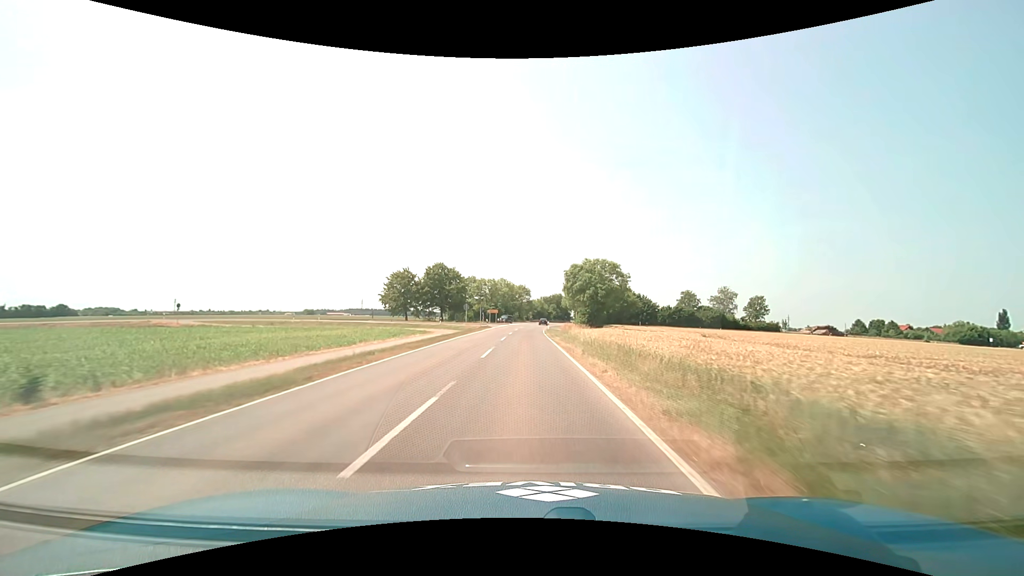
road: tertiary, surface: asphalt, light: Day
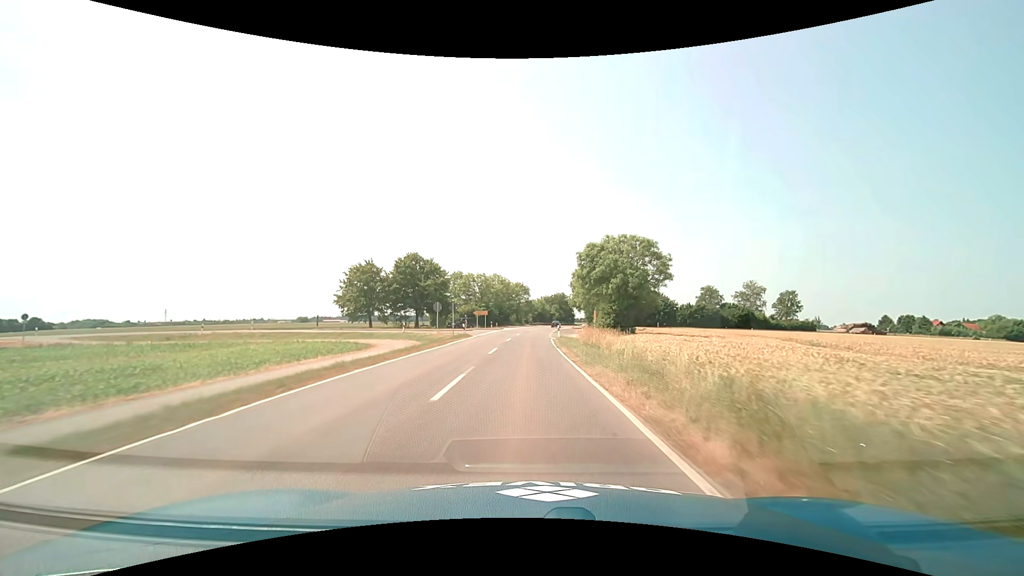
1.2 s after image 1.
(0.0, +21.1) m; 0°
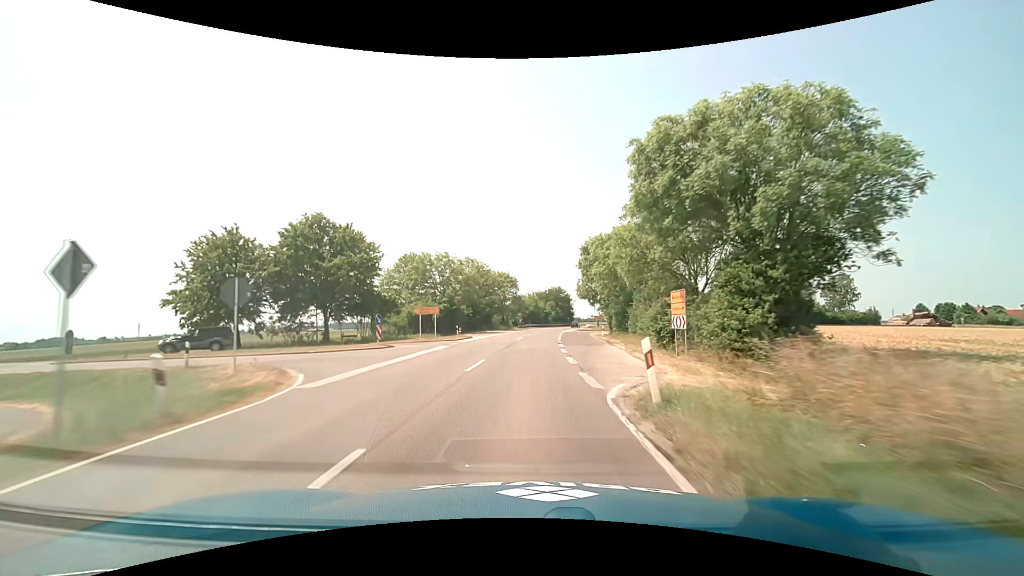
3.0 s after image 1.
(+0.3, +31.4) m; +1°
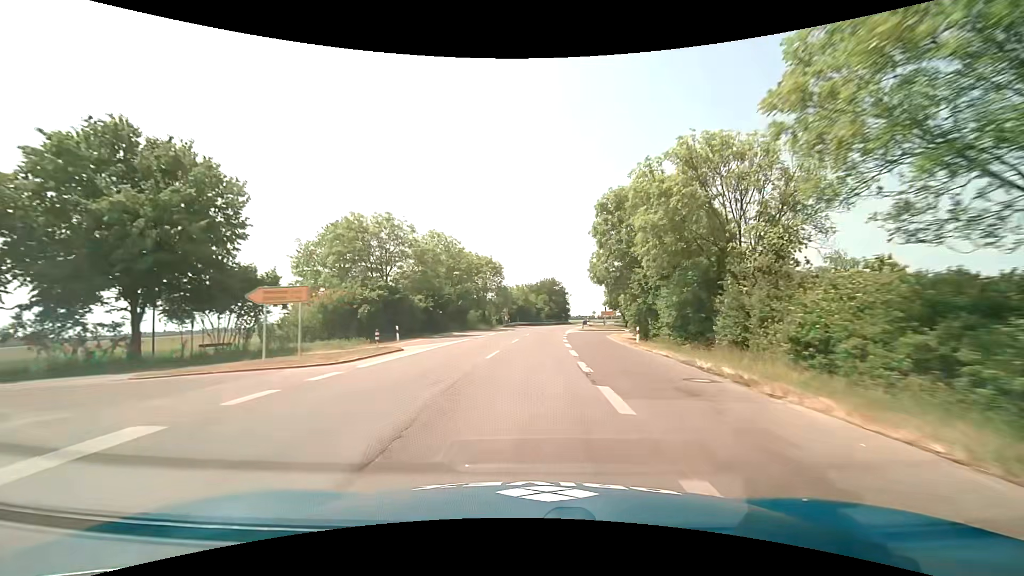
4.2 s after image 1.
(+0.2, +20.8) m; +1°
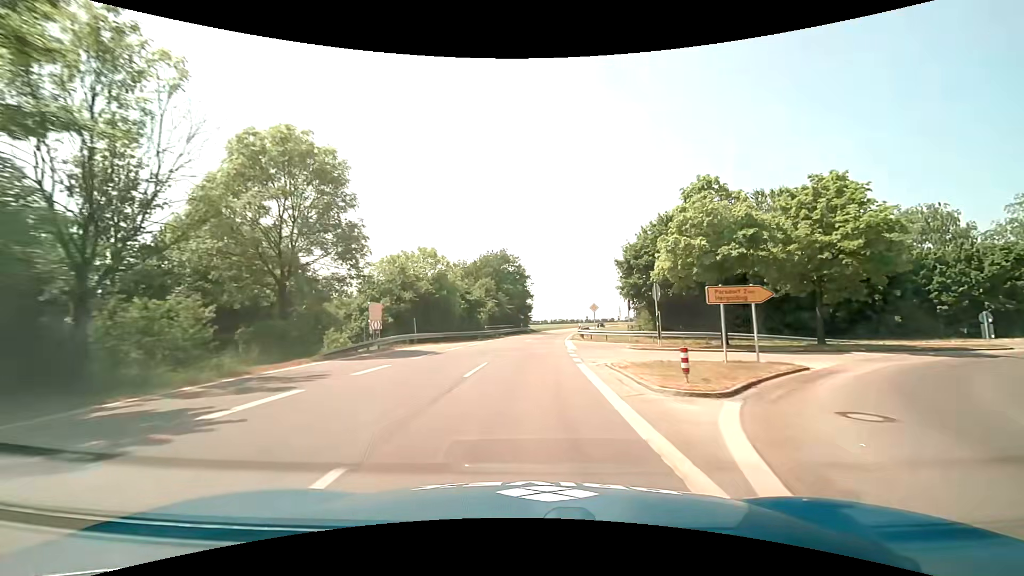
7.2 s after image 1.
(+2.3, +52.4) m; +6°
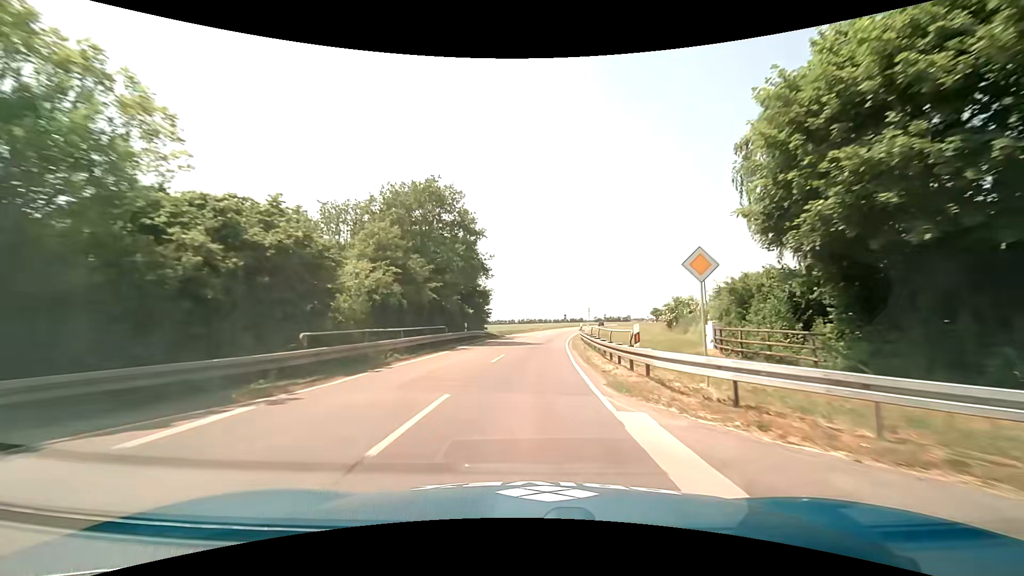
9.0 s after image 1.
(+0.9, +31.7) m; +3°
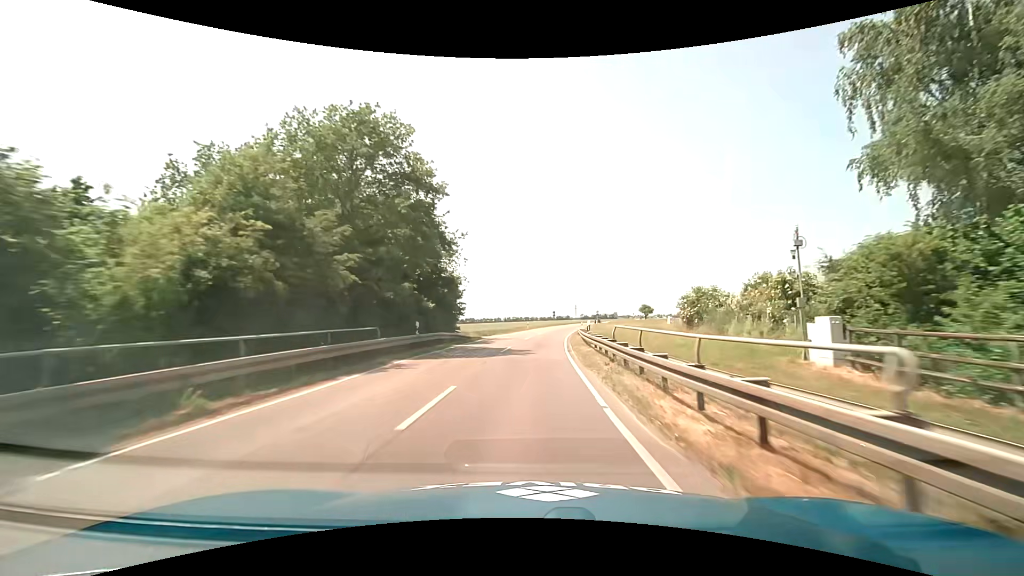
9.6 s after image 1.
(+0.2, +10.7) m; +2°
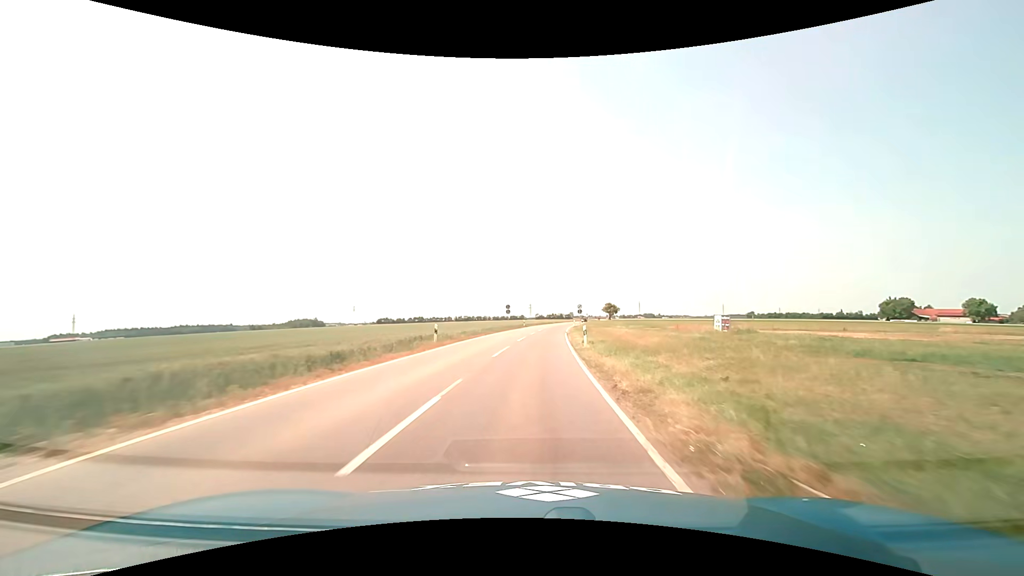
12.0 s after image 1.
(+1.8, +43.0) m; +5°
(0, +10) (0, +20) (+1, +30) (+2, +40) (+2, +50) (+3, +60) (+4, +70) (+5, +80) (+6, +90) (+8, +100) m
